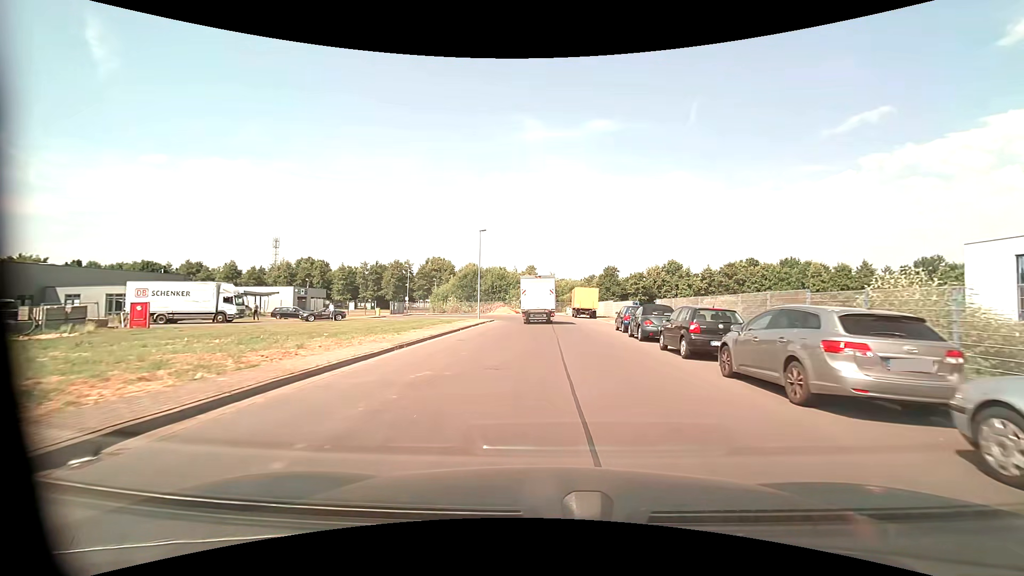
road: unclassified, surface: asphalt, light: Day
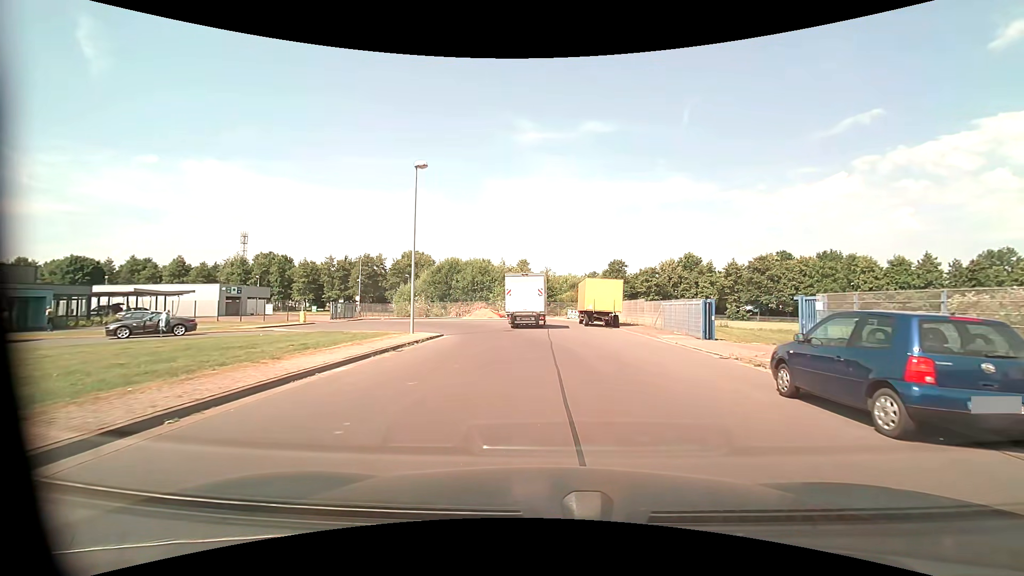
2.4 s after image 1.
(+0.1, +20.0) m; +1°
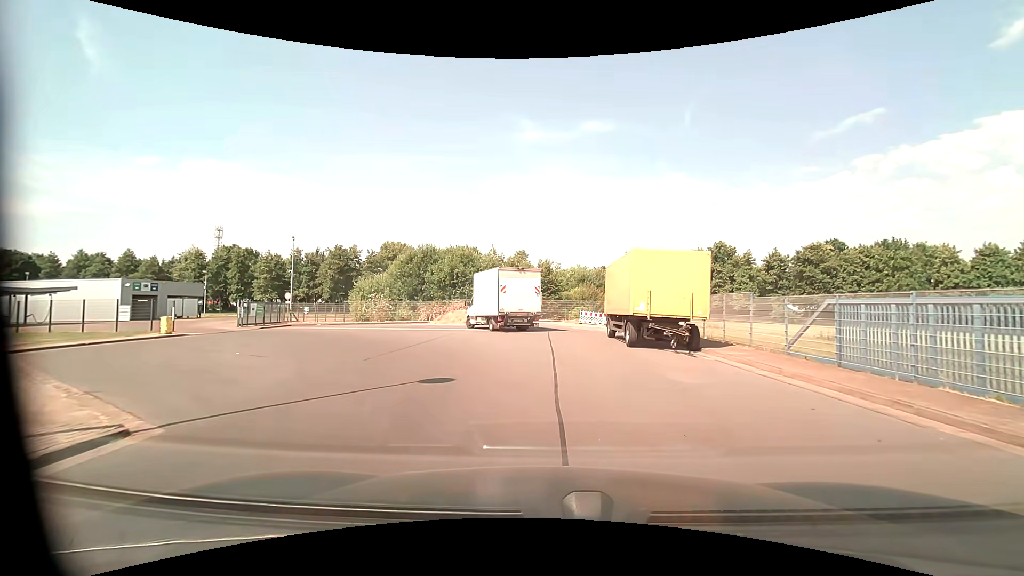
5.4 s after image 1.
(-0.1, +17.9) m; -1°
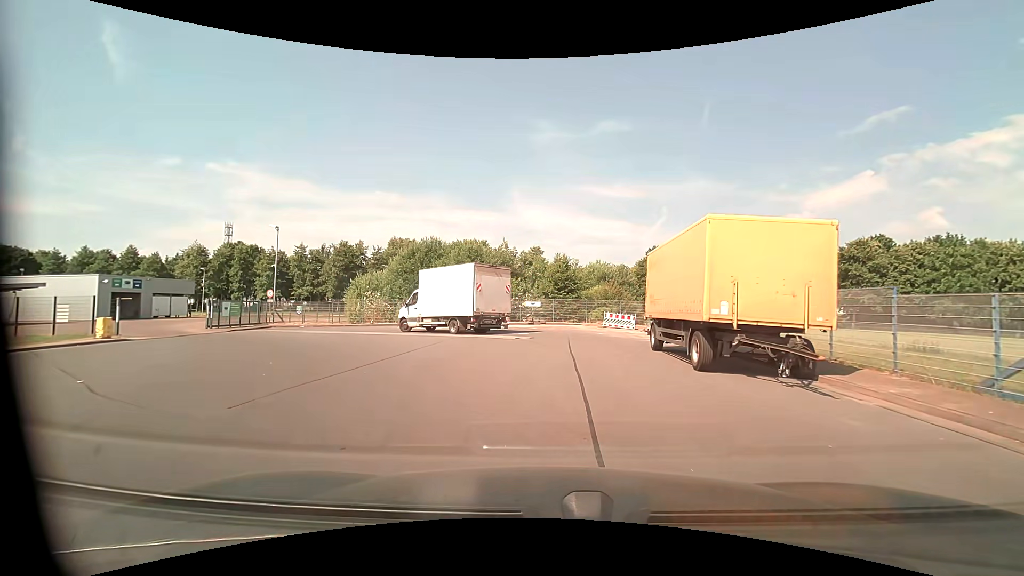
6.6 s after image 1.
(-0.1, +6.1) m; -1°
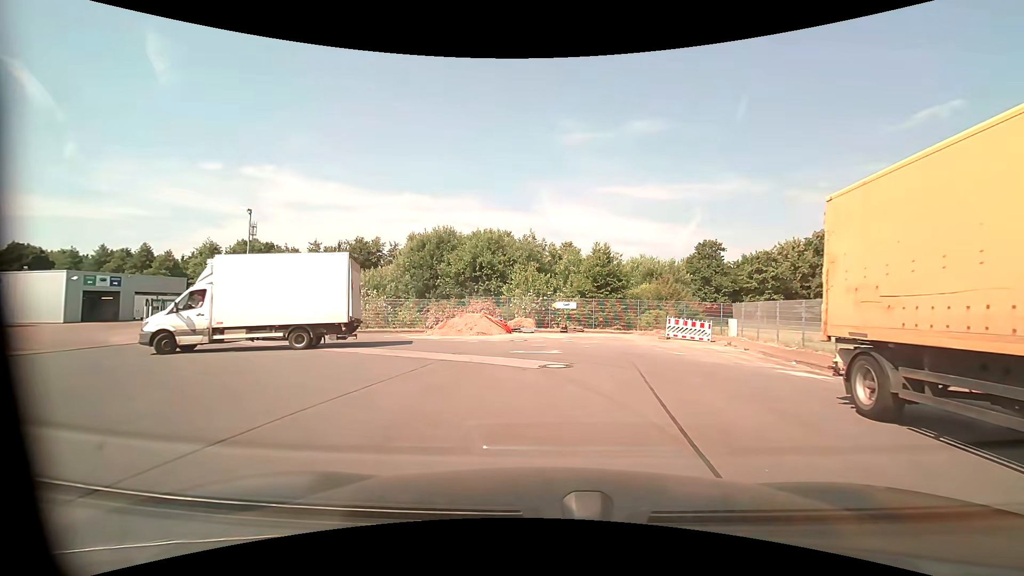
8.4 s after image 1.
(-0.3, +9.1) m; -4°
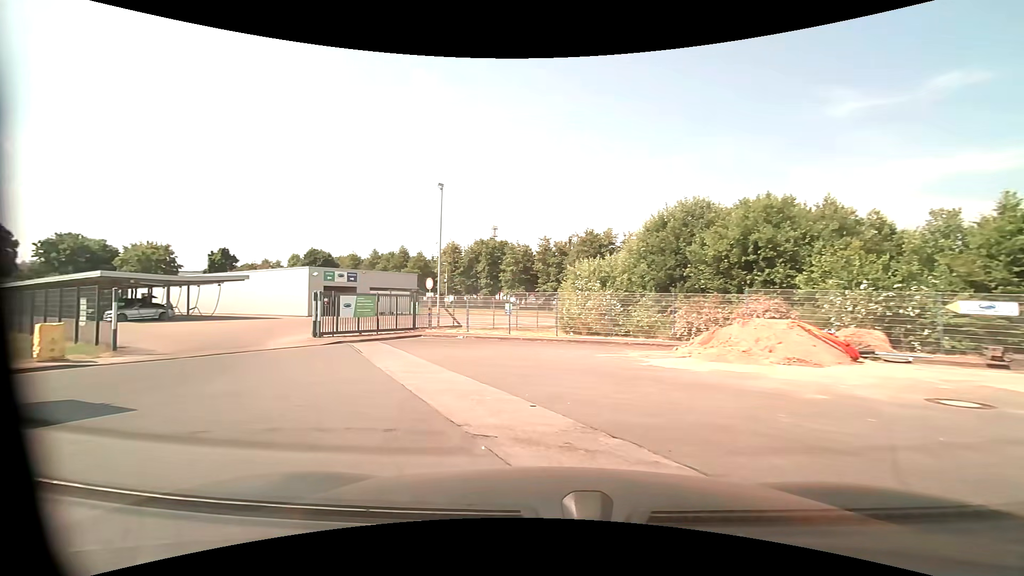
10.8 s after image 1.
(-1.9, +11.1) m; -27°
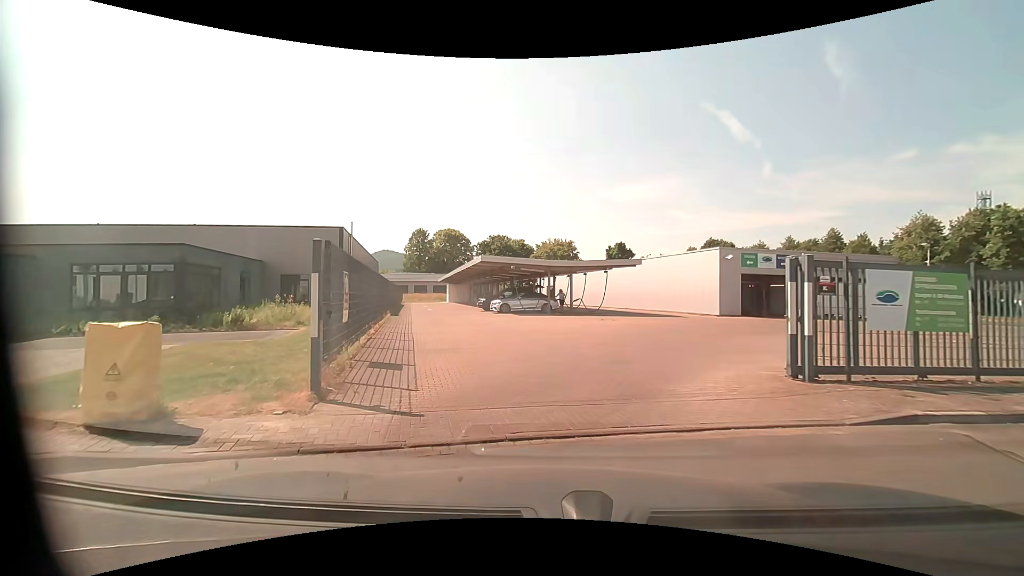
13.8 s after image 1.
(-6.1, +13.1) m; -43°
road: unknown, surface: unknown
